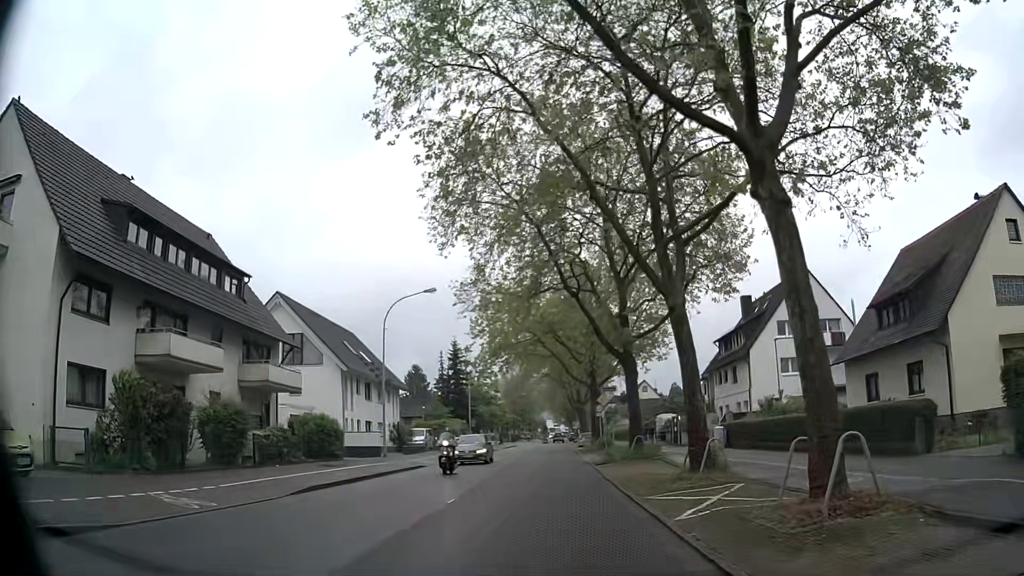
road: secondary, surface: asphalt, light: Day
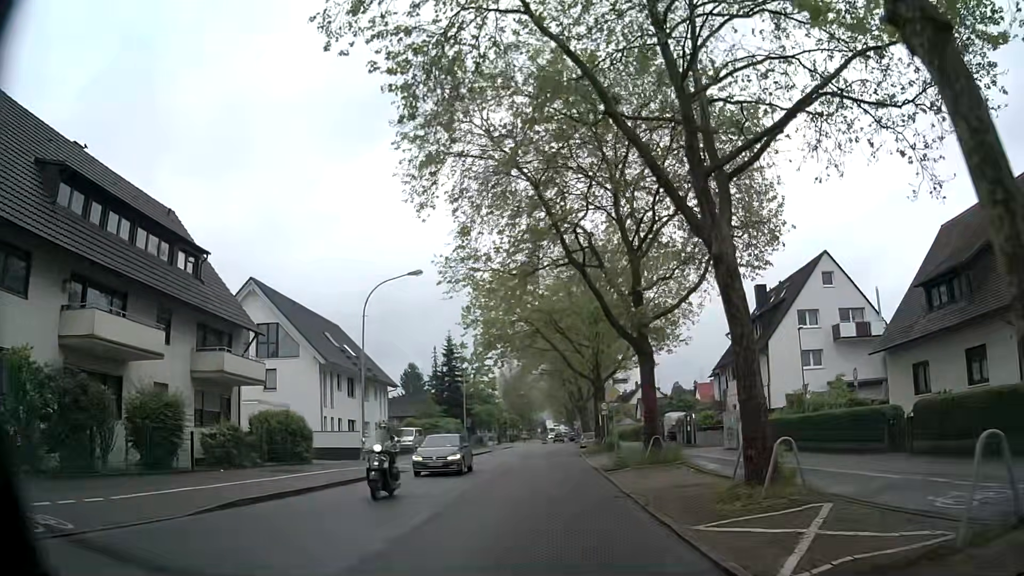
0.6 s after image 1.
(0.0, +4.5) m; 0°
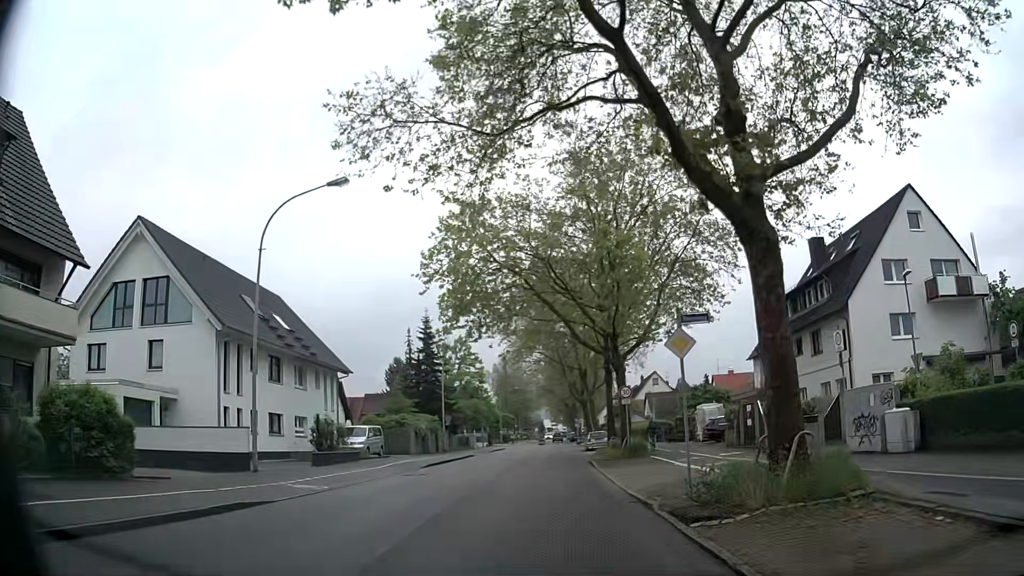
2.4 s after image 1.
(-0.1, +13.4) m; 0°
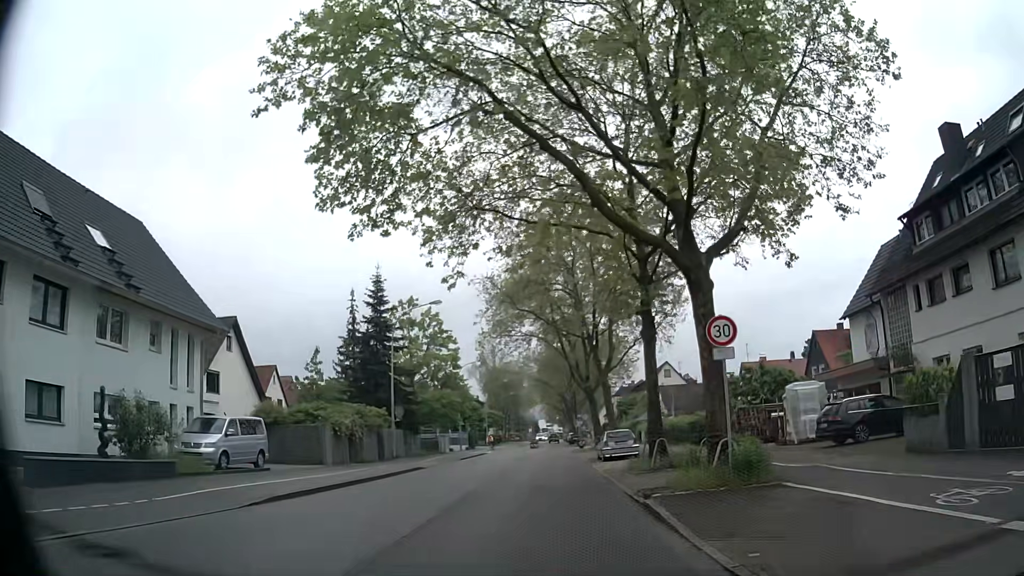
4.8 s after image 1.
(0.0, +17.9) m; -1°
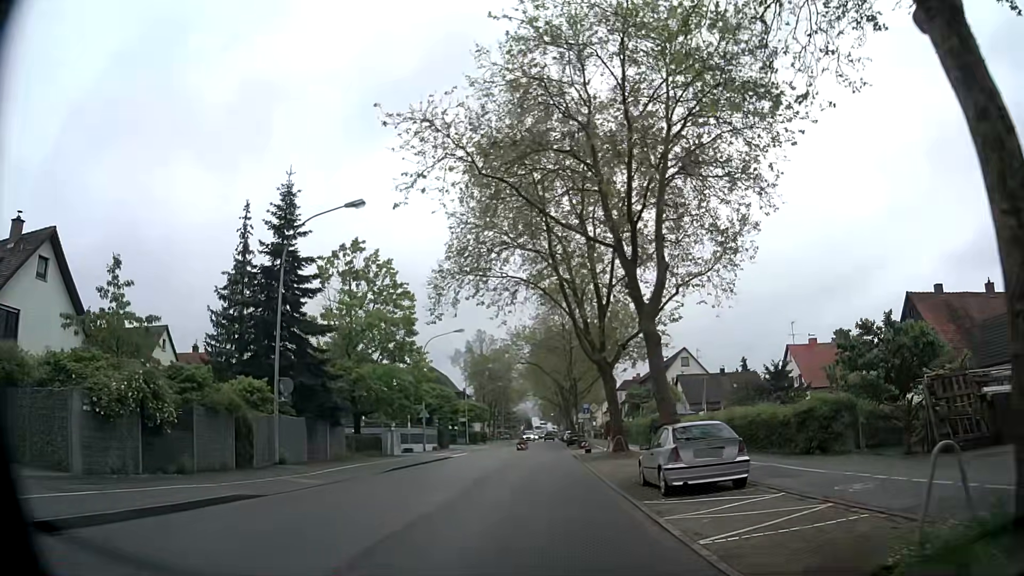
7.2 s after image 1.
(+0.2, +17.9) m; +1°
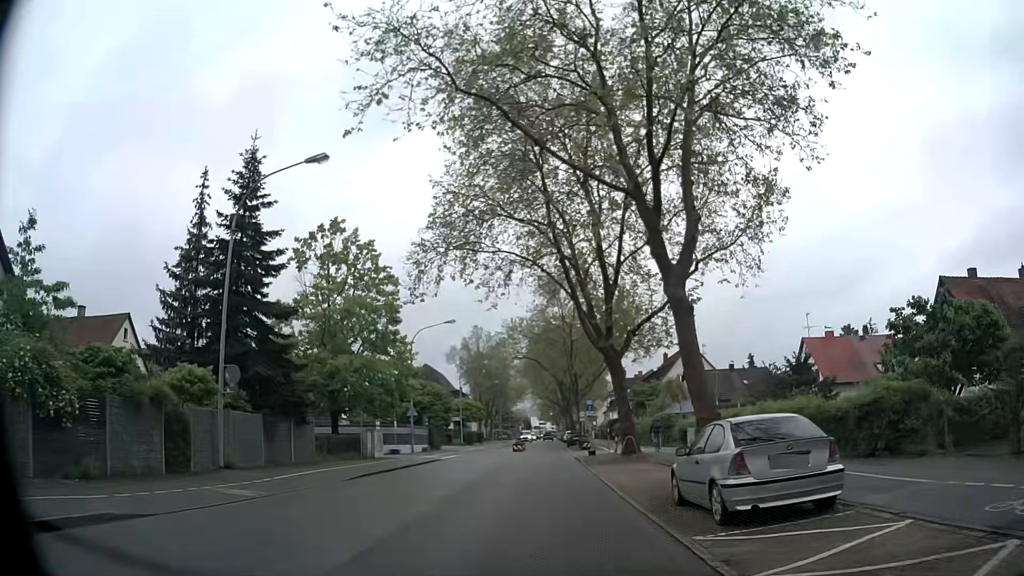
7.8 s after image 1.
(0.0, +4.5) m; +1°
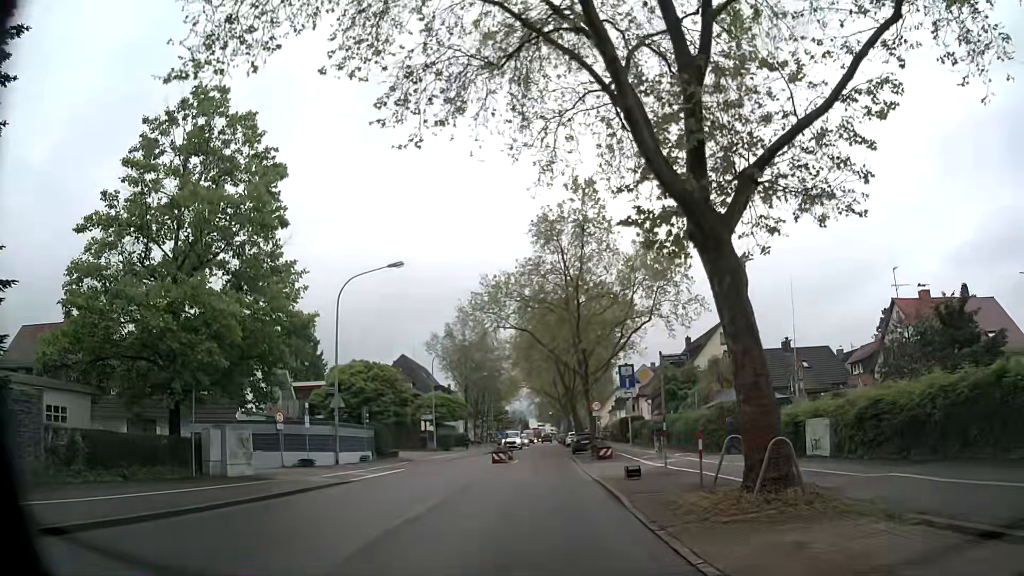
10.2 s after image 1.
(0.0, +17.8) m; 0°
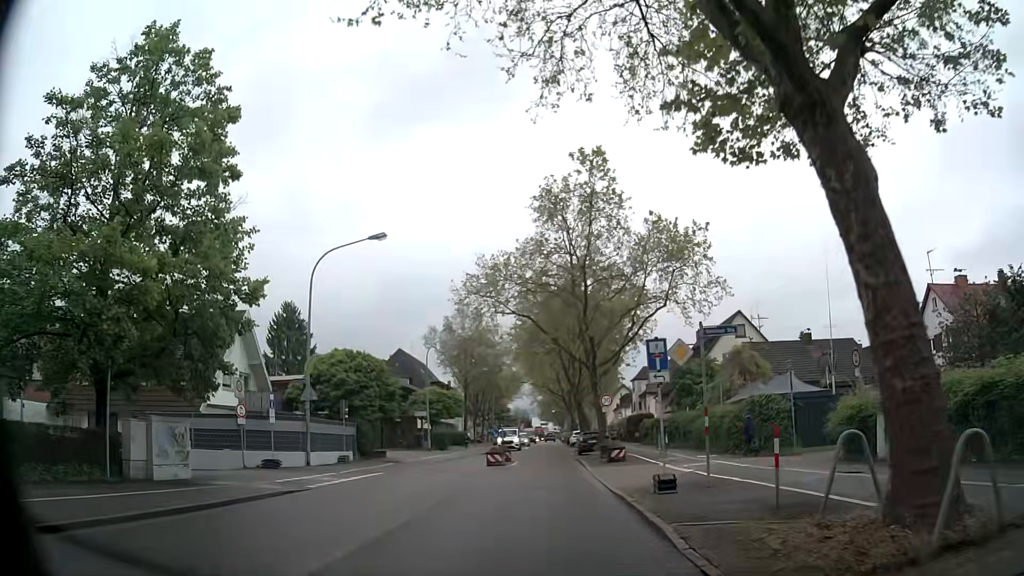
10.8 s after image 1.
(0.0, +4.5) m; 0°
(0, +10) (0, +20) (0, +30) (0, +40) (0, +50) (0, +60) (0, +70) (0, +80) (0, +90) (0, +100) m
